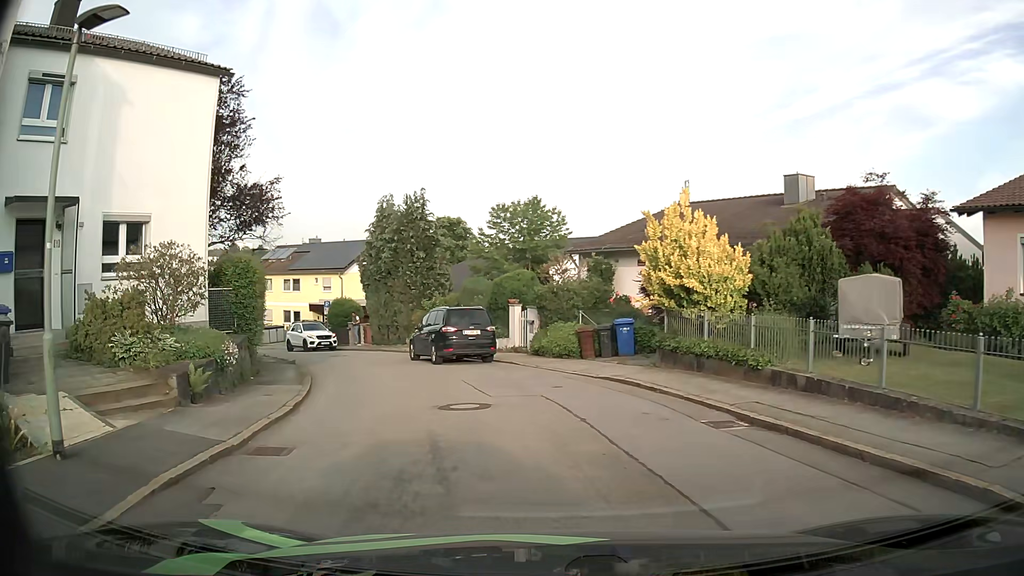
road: residential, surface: asphalt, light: Day
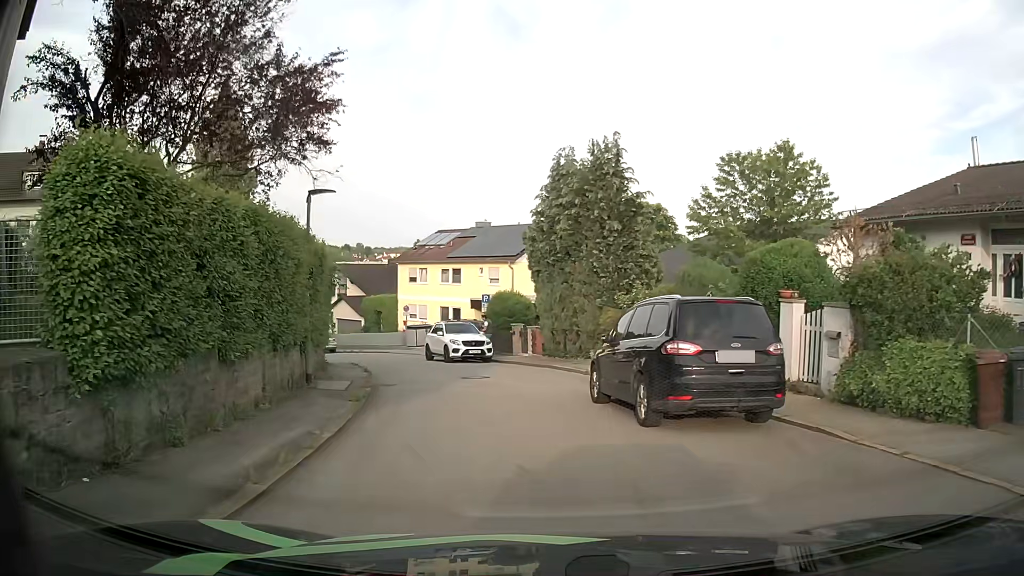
(-1.8, +11.4) m; -17°
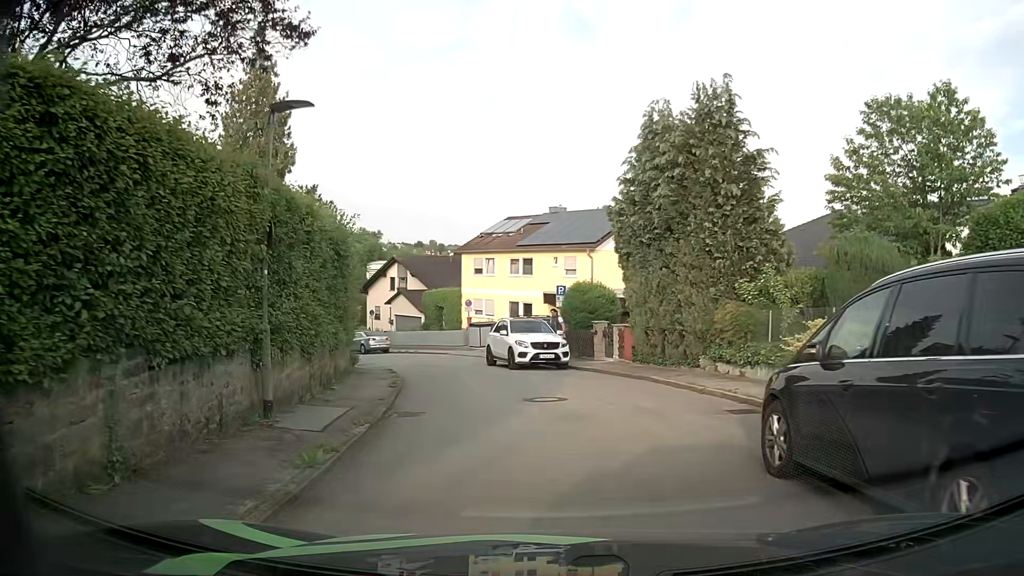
(-0.3, +5.9) m; -5°
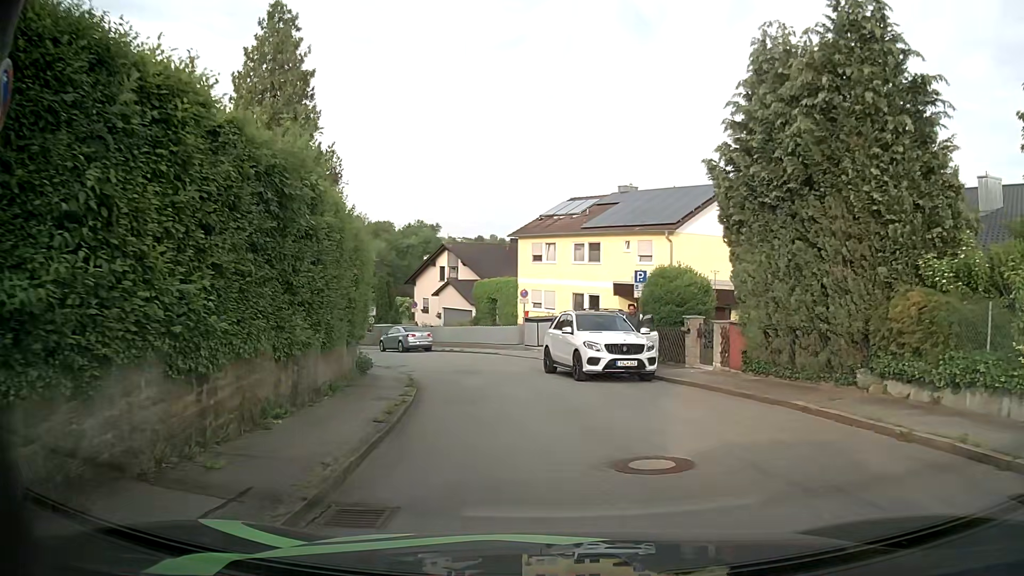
(-0.4, +6.1) m; -7°
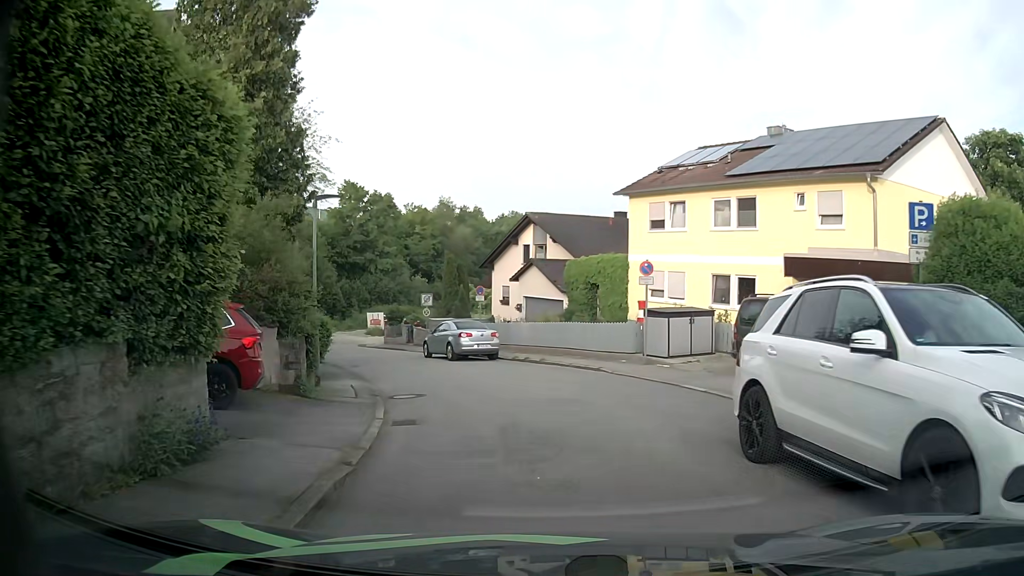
(-0.7, +12.7) m; -7°
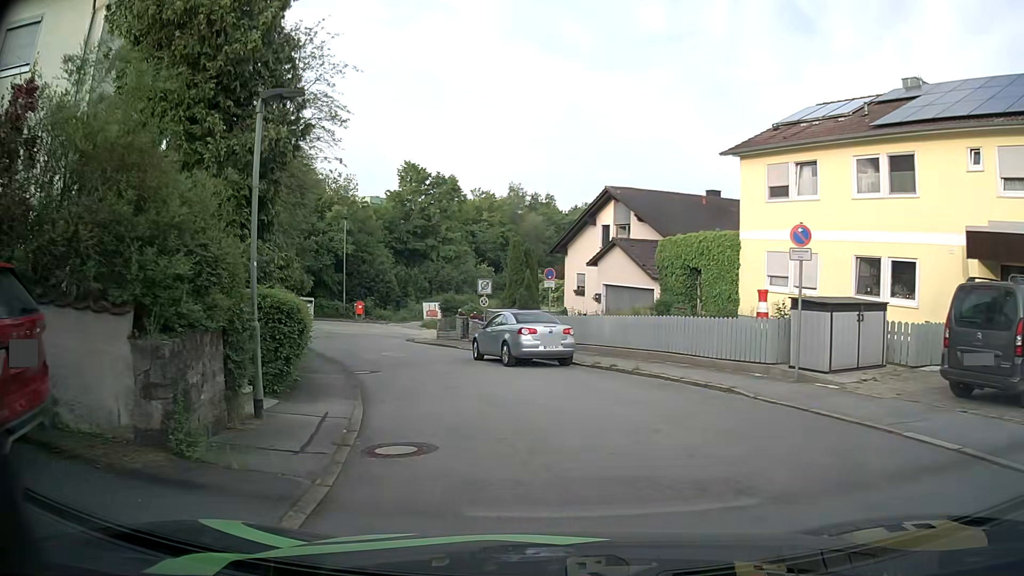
(-0.4, +6.5) m; -8°
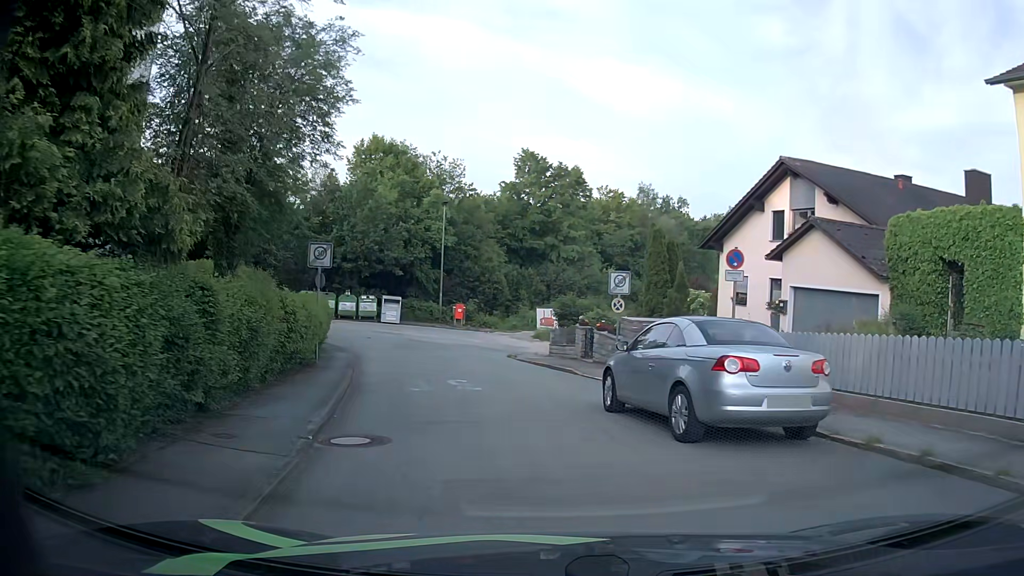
(-0.6, +9.6) m; -10°
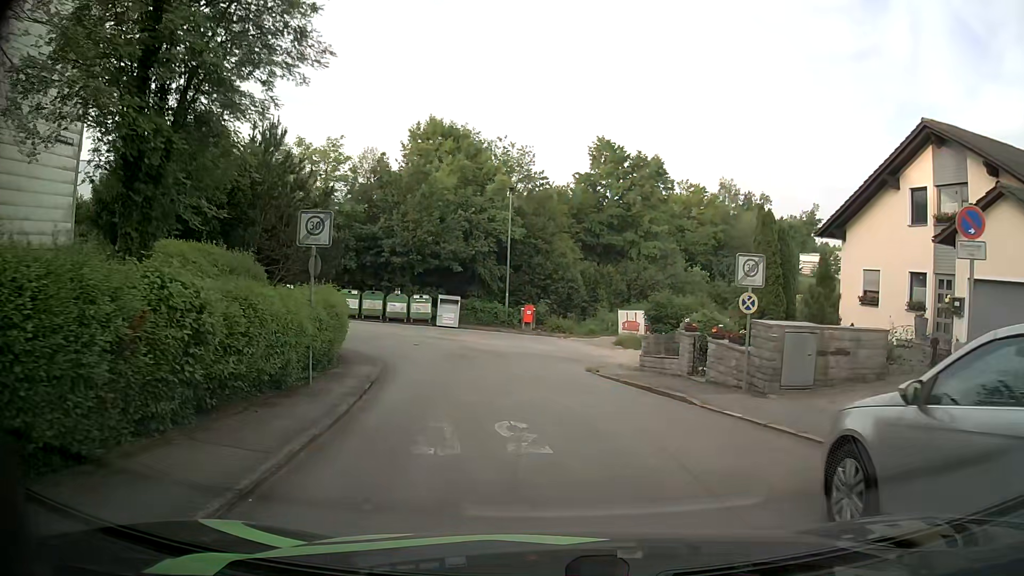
(-0.3, +6.0) m; -4°
(0, +10) (-1, +20) (-4, +29) (-12, +33) (-22, +32) (-32, +30) (-42, +28) (-52, +26) (-62, +24) (-71, +22) m
